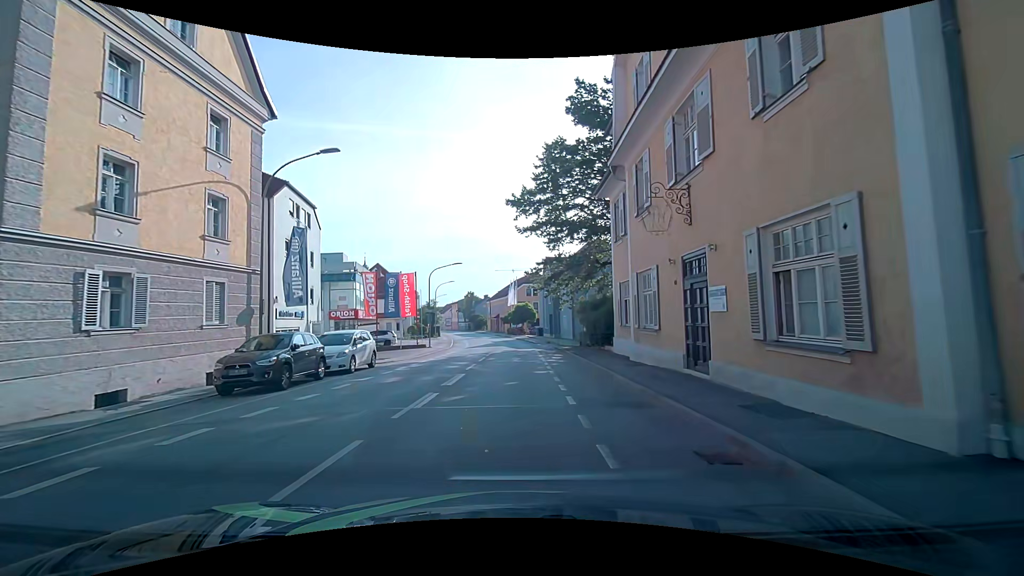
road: tertiary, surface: asphalt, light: Day
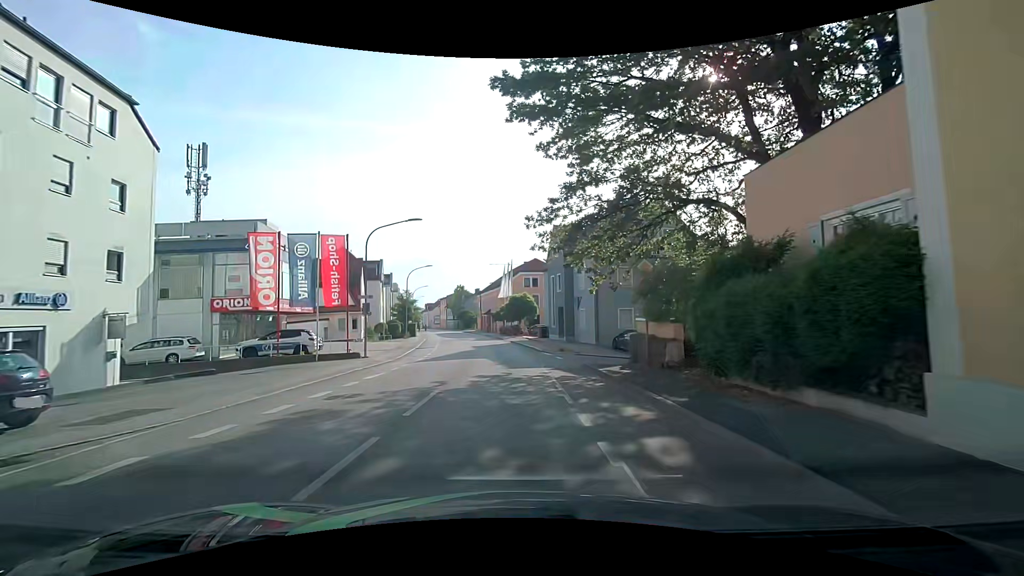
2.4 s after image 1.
(+0.2, +18.0) m; +1°
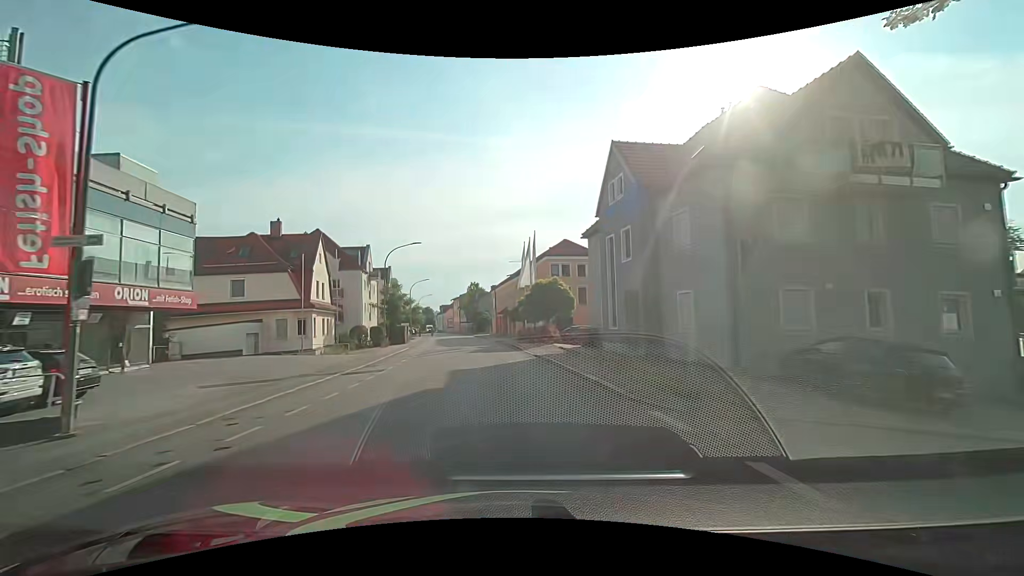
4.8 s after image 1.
(-0.5, +19.4) m; -3°
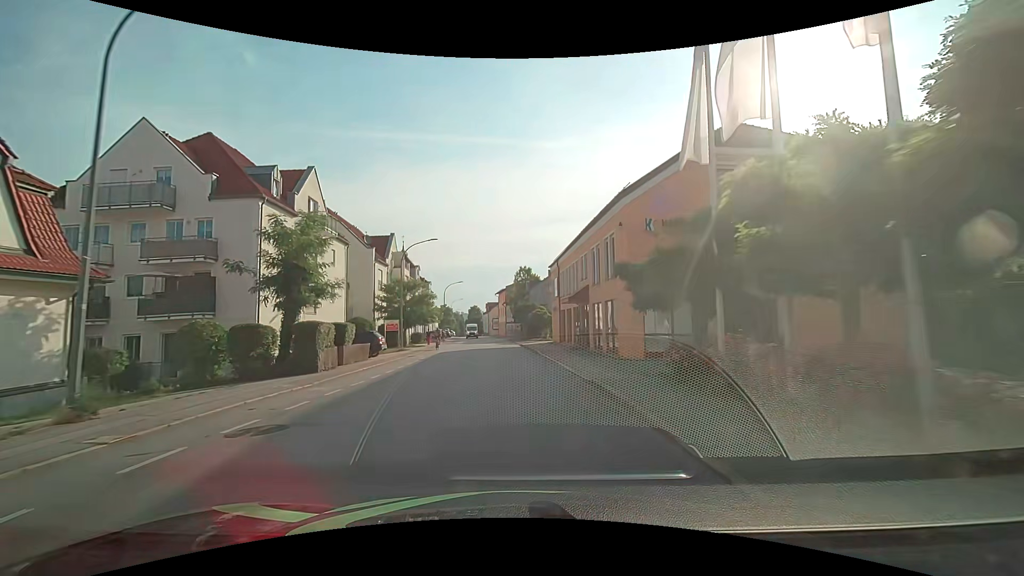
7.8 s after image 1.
(-2.0, +35.0) m; -6°
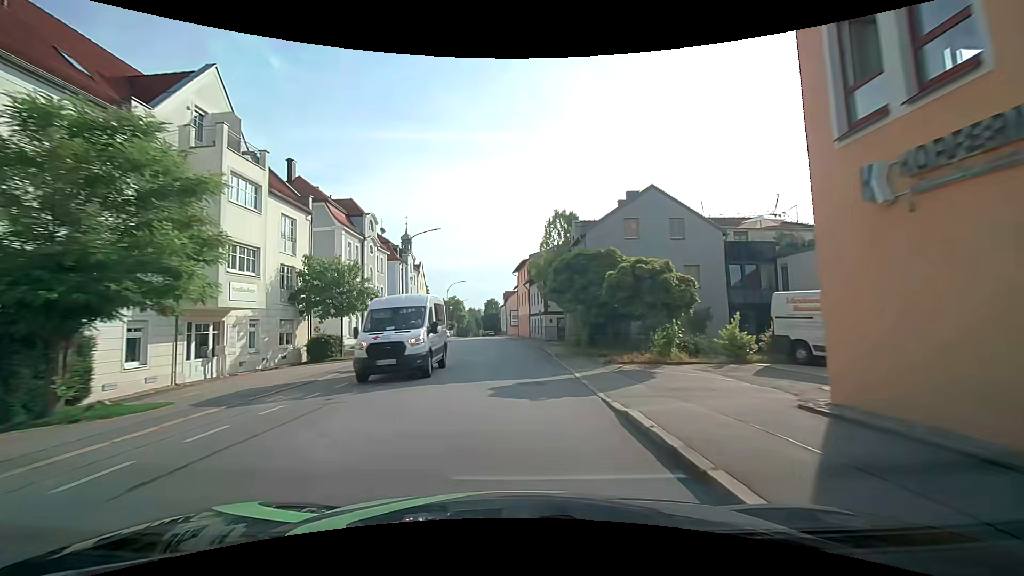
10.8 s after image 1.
(-1.1, +39.1) m; -3°
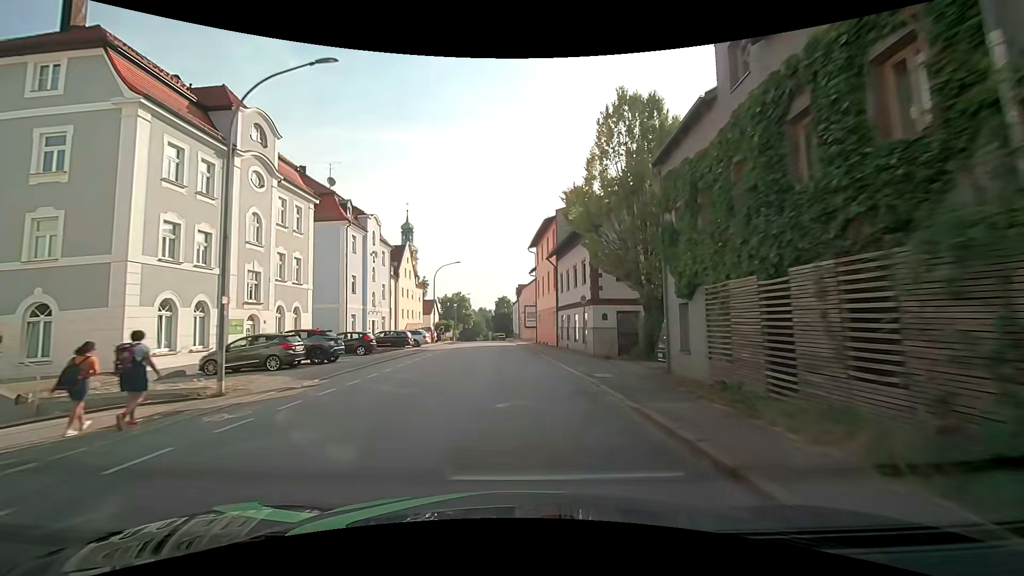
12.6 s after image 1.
(-0.4, +23.9) m; -2°
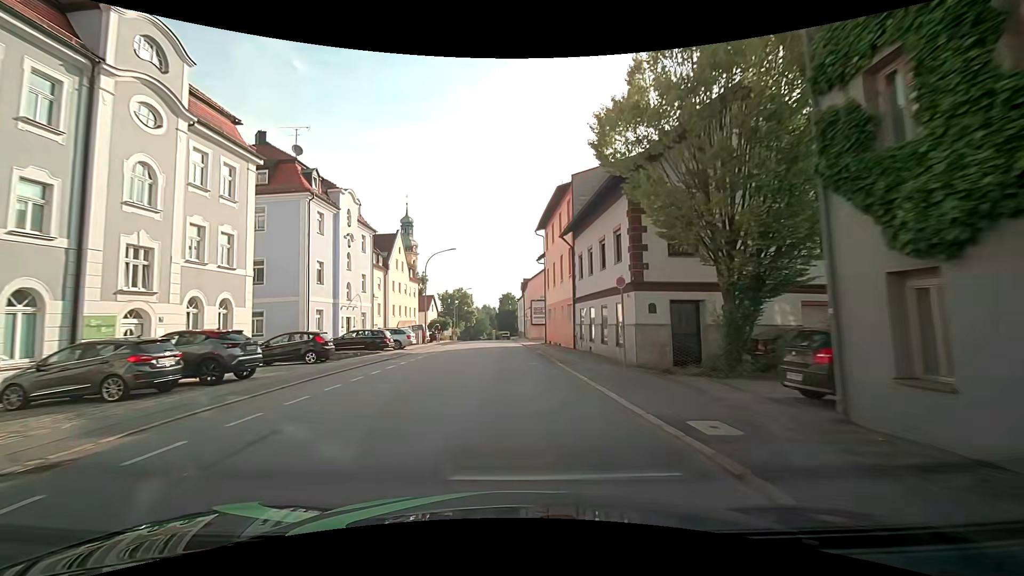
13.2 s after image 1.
(0.0, +7.9) m; 0°
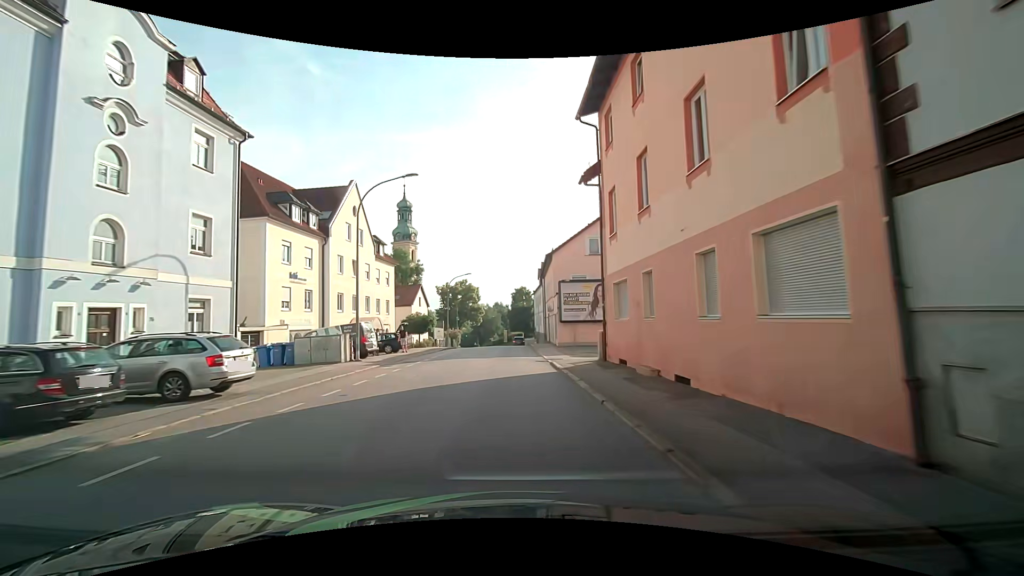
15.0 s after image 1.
(-0.4, +22.9) m; -2°
(0, +10) (0, +20) (0, +30) (-1, +40) (-1, +50) (-1, +60) (-2, +70) (-3, +80) (-4, +90) (-4, +100) m
